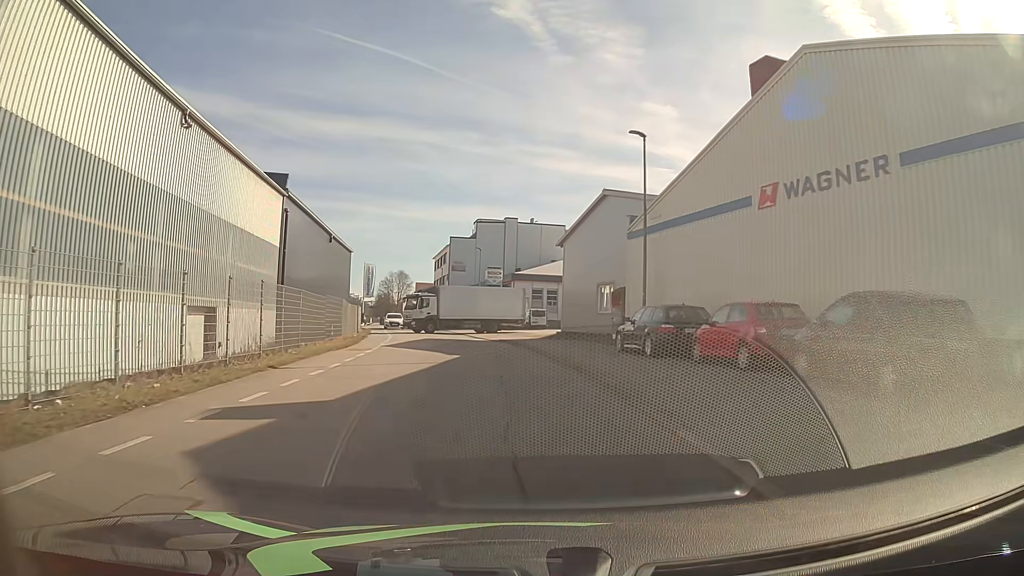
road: residential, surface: asphalt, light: Day
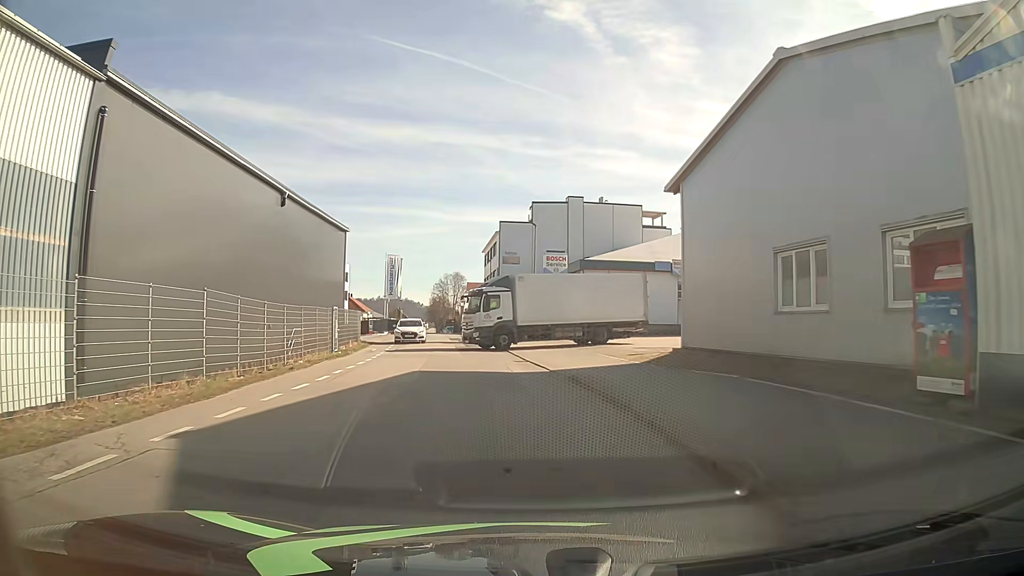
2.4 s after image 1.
(-1.3, +19.3) m; -5°
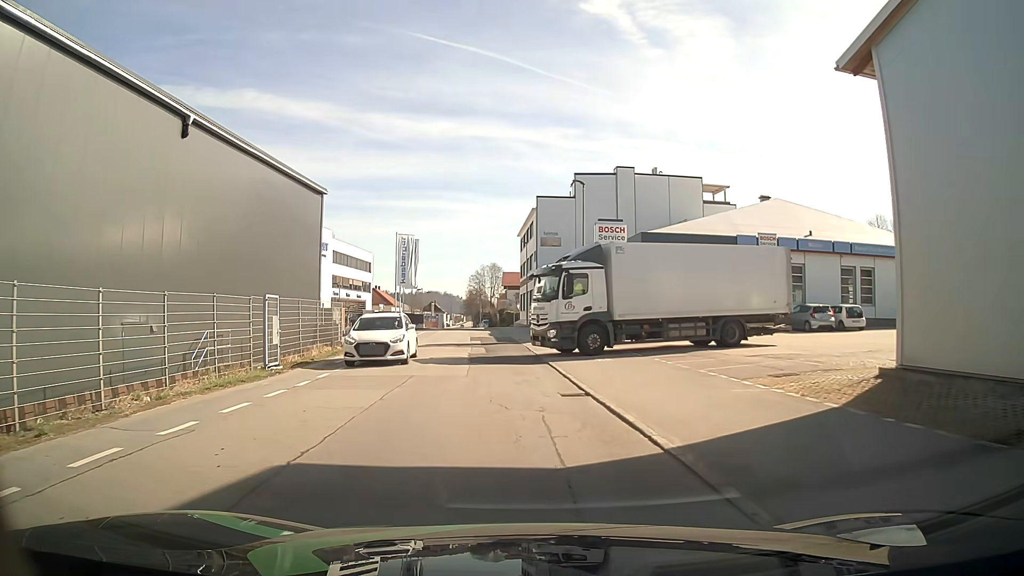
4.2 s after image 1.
(-0.5, +11.9) m; -4°
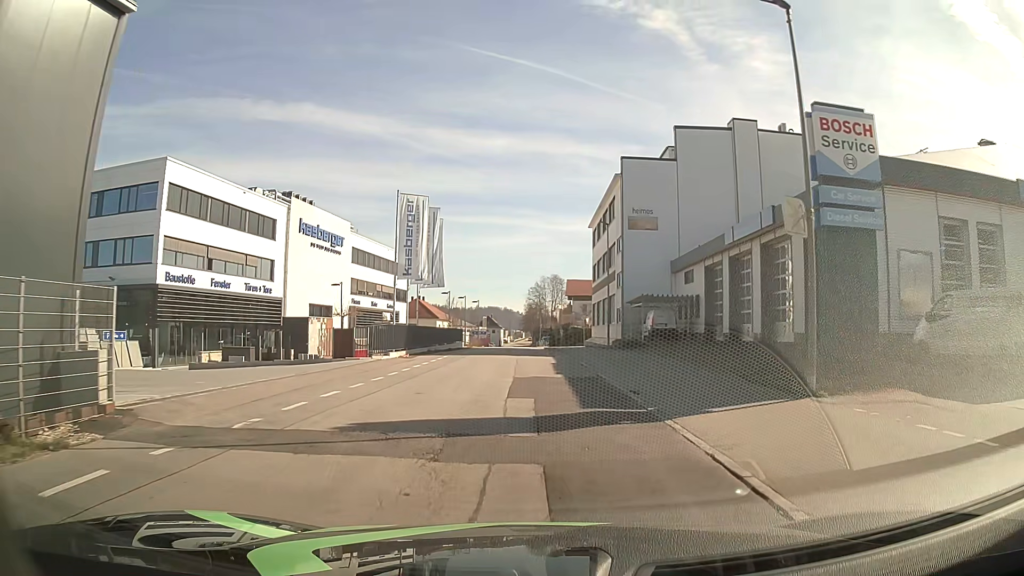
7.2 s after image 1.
(-1.2, +21.7) m; -4°
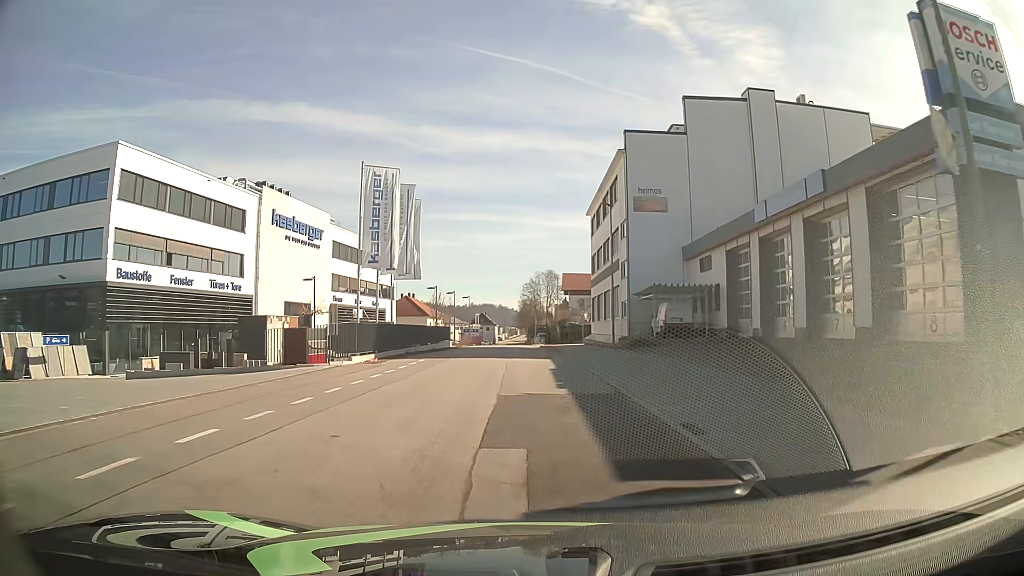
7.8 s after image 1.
(0.0, +5.5) m; +1°
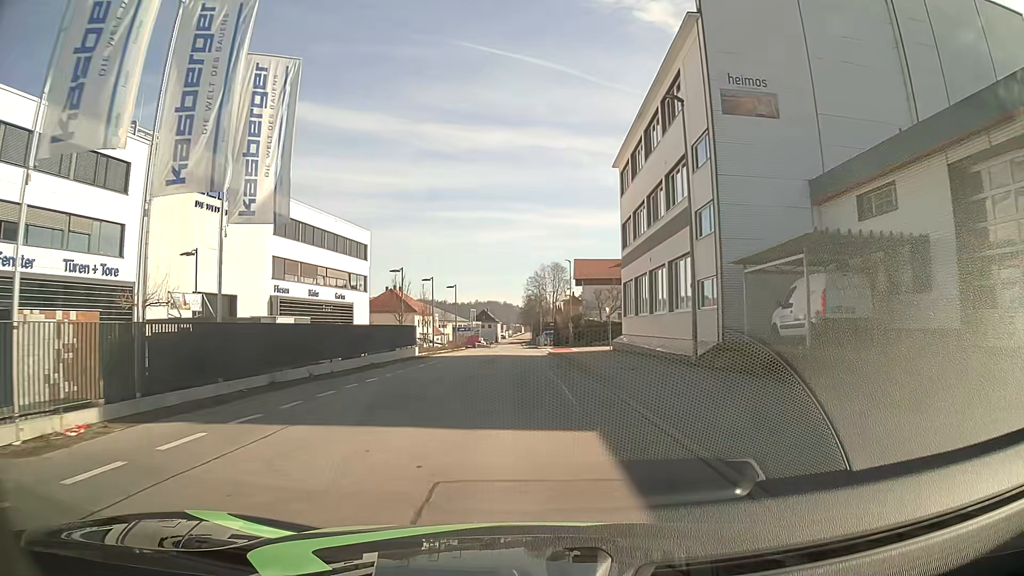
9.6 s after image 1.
(-0.5, +18.7) m; -2°
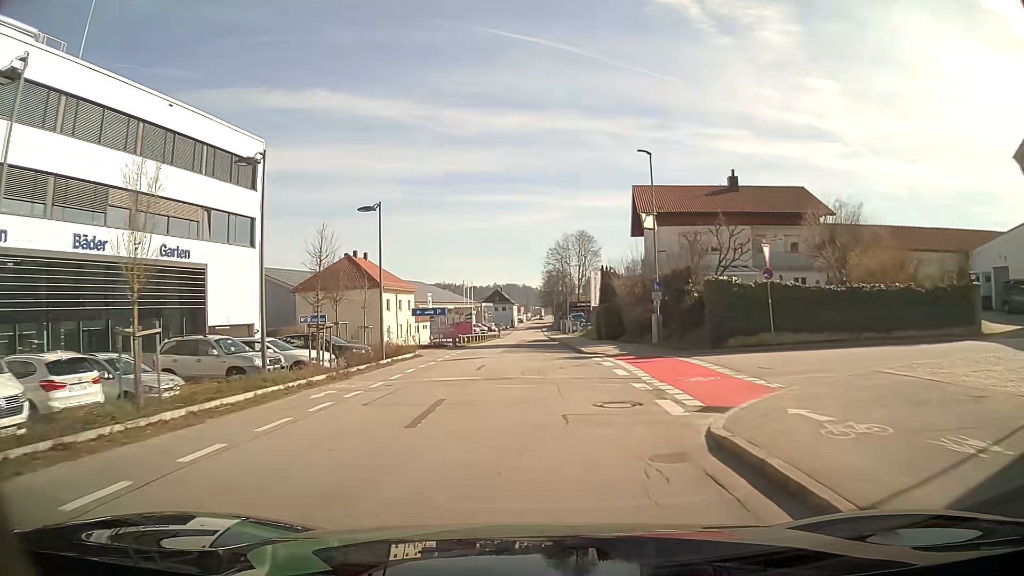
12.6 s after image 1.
(-0.5, +37.3) m; -1°
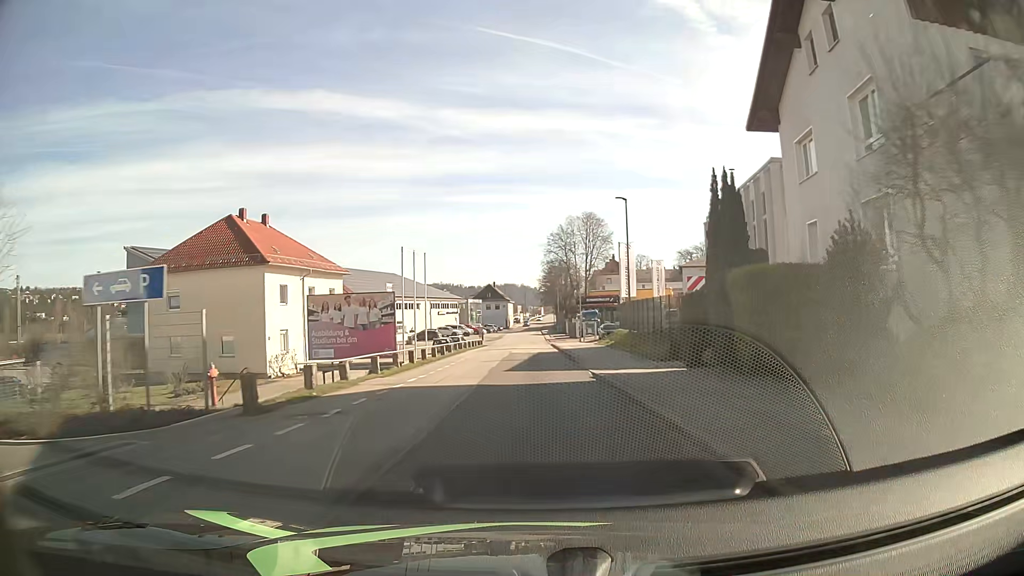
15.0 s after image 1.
(0.0, +31.6) m; 0°
(0, +10) (0, +20) (0, +30) (0, +40) (0, +50) (0, +60) (0, +70) (0, +80) (0, +90) (0, +100) m
